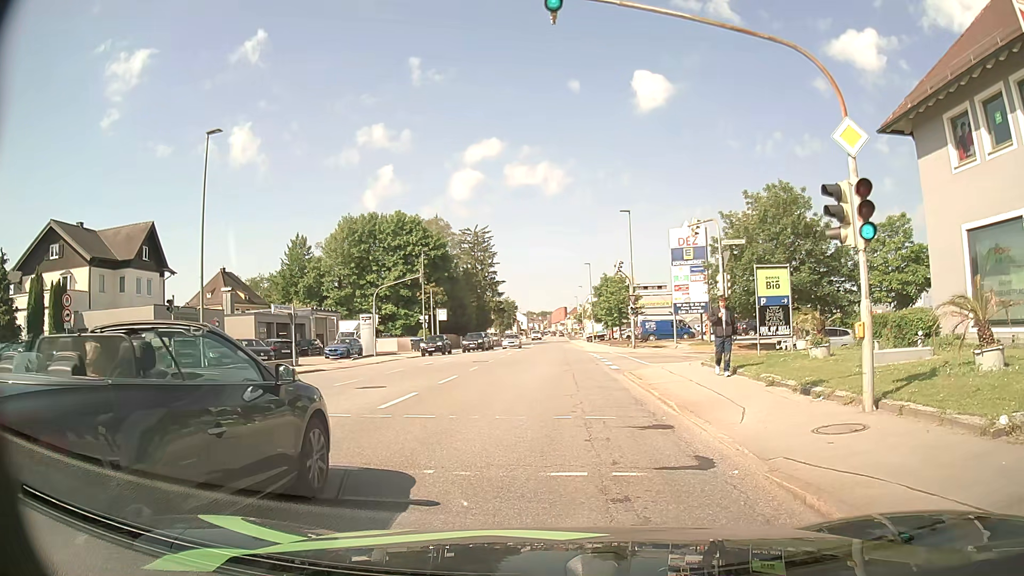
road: tertiary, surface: asphalt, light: Day
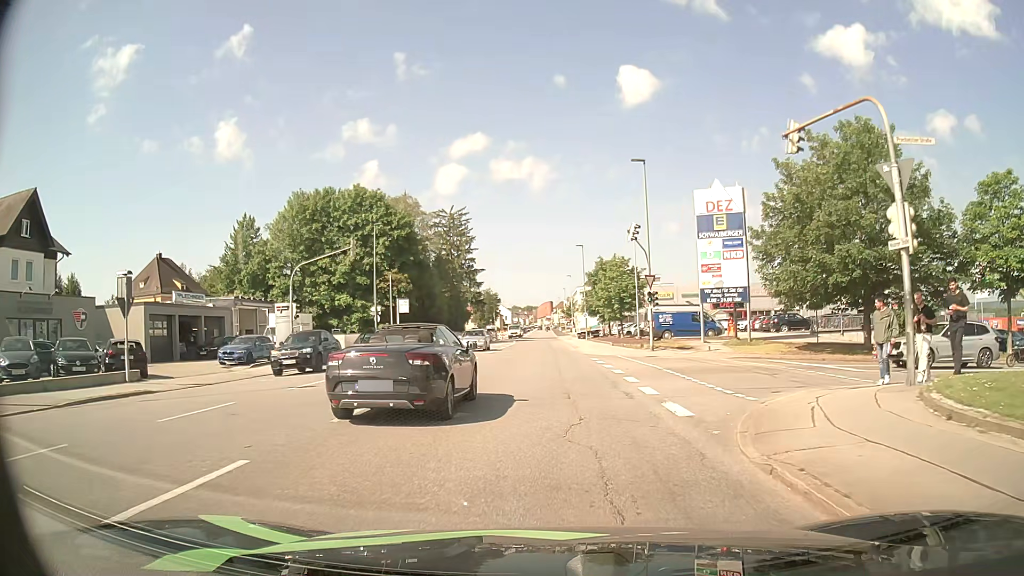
(0.0, +14.9) m; +1°
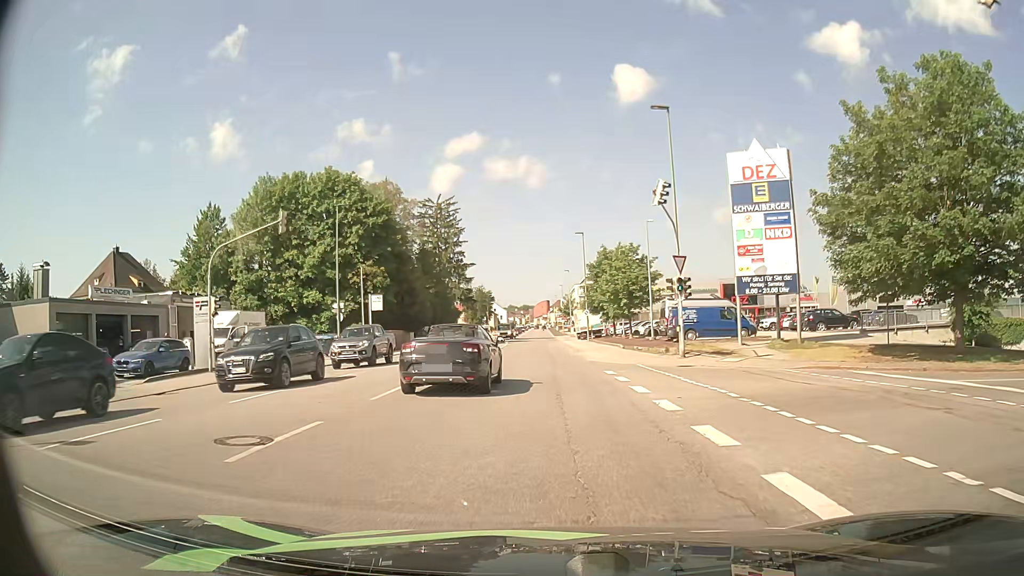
(0.0, +9.2) m; 0°
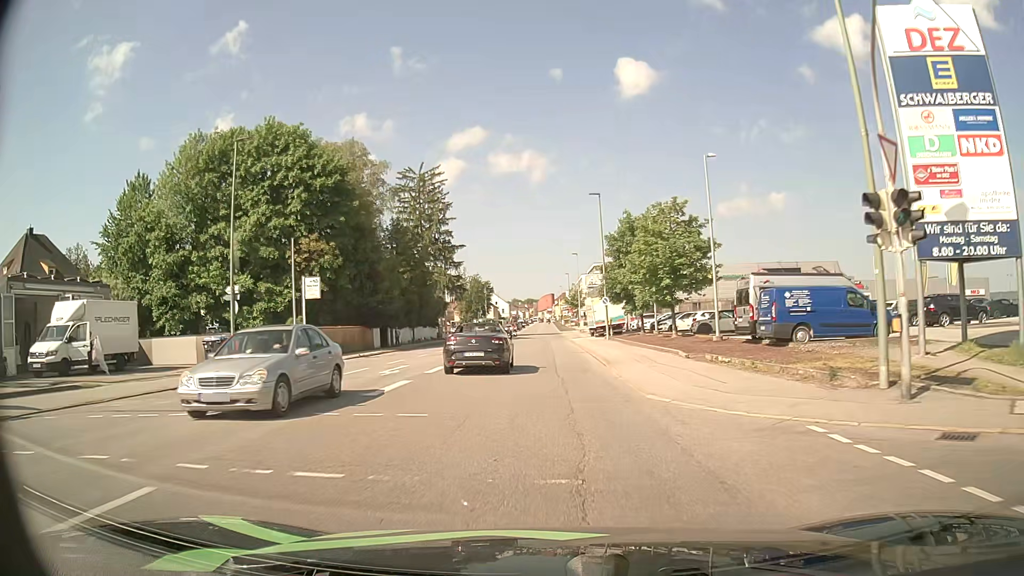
(-0.1, +16.9) m; 0°
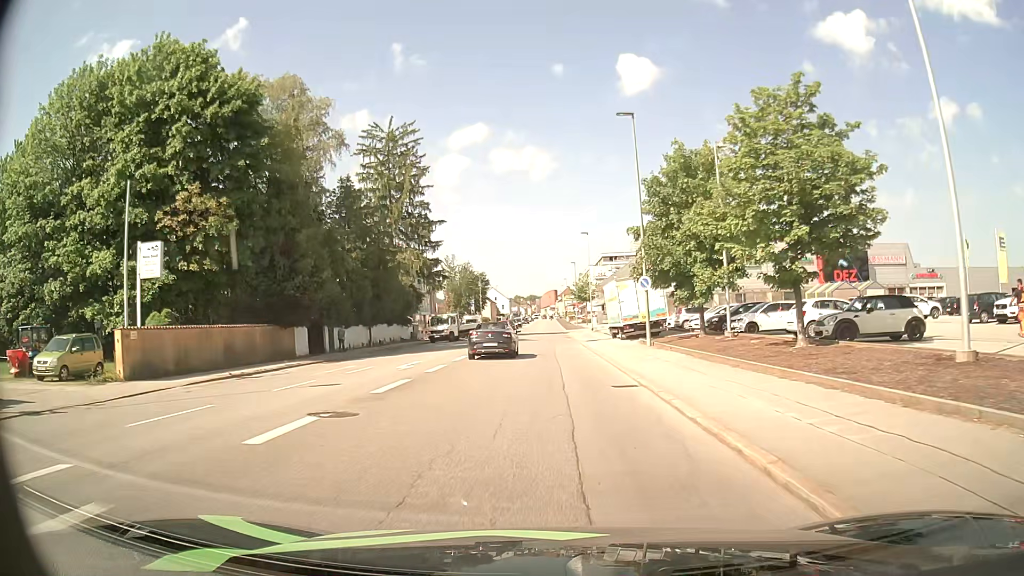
(-0.1, +18.1) m; 0°
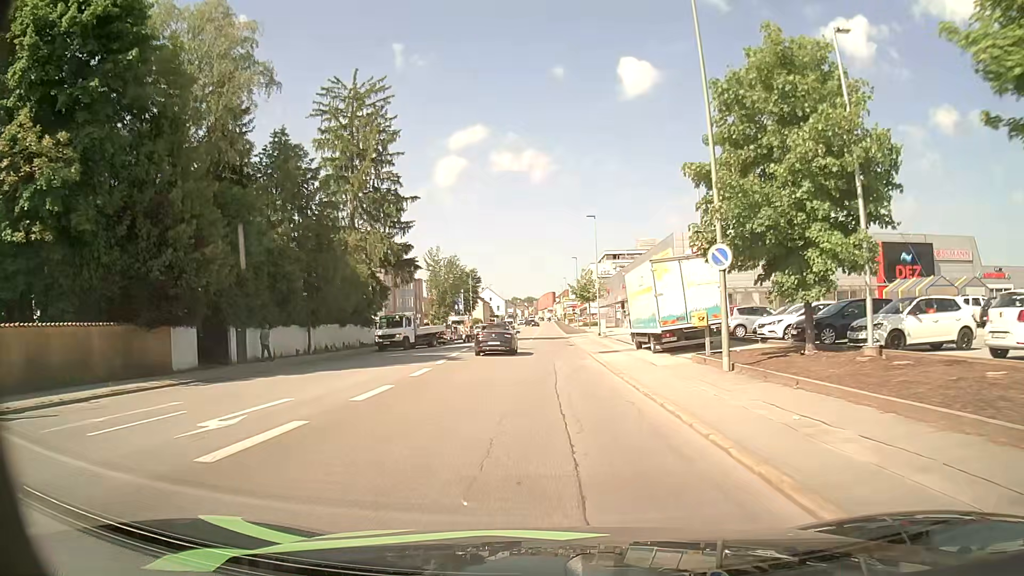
(0.0, +13.1) m; 0°
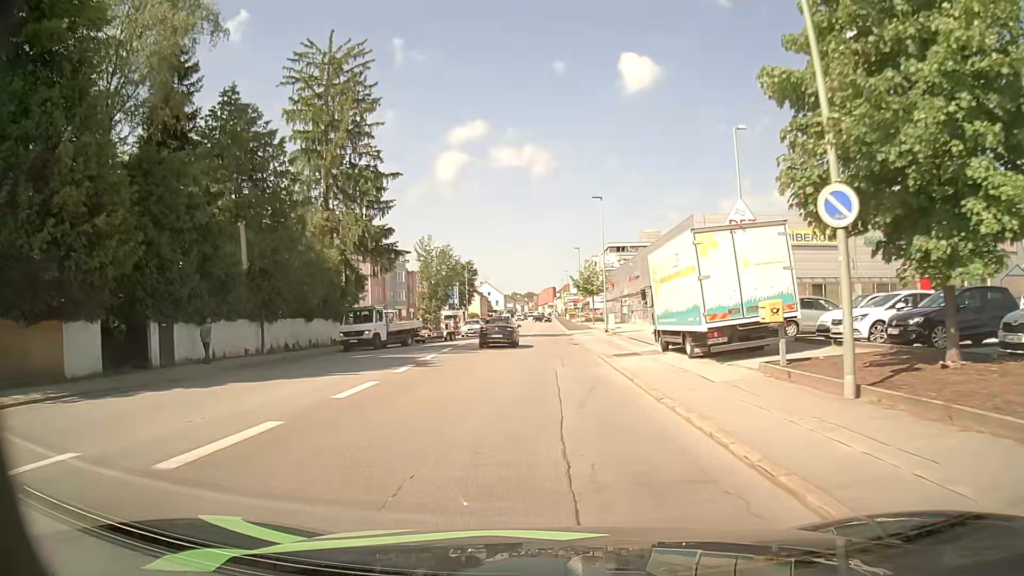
(0.0, +6.8) m; 0°
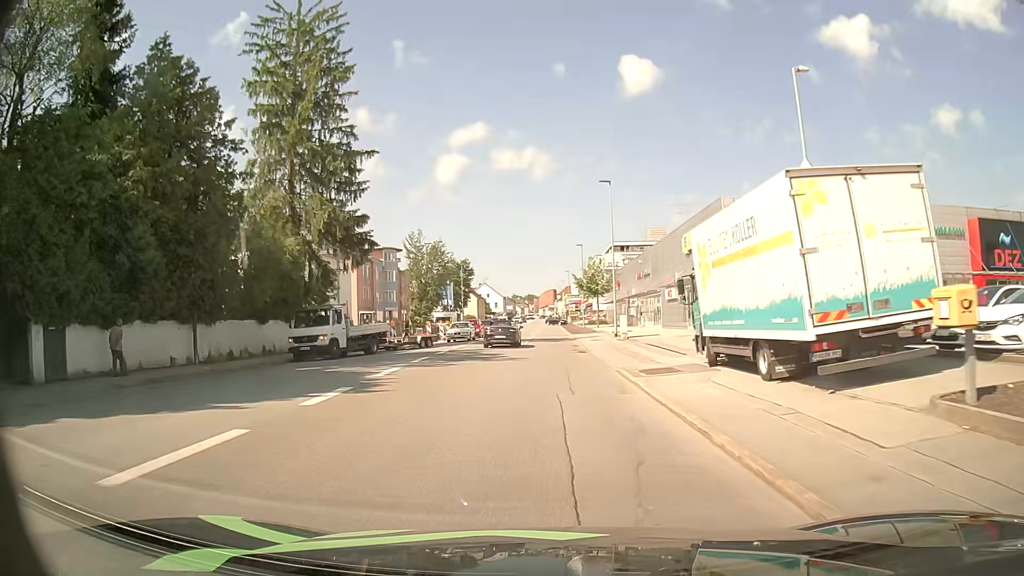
(0.0, +6.9) m; 0°
(0, +10) (0, +20) (0, +30) (0, +40) (0, +50) (0, +60) (0, +70) (0, +80) (0, +90) (0, +100) m
